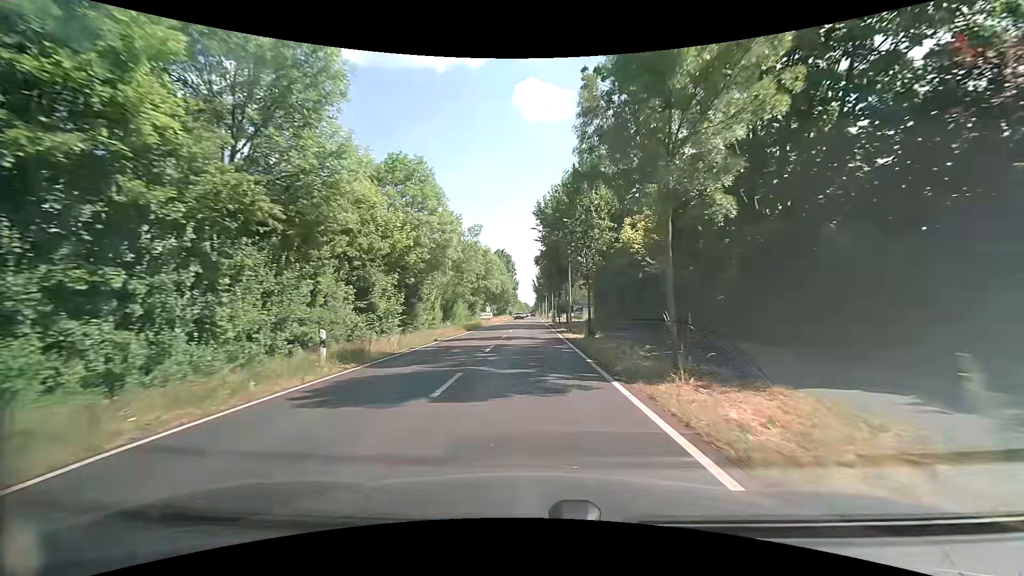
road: secondary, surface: asphalt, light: Day
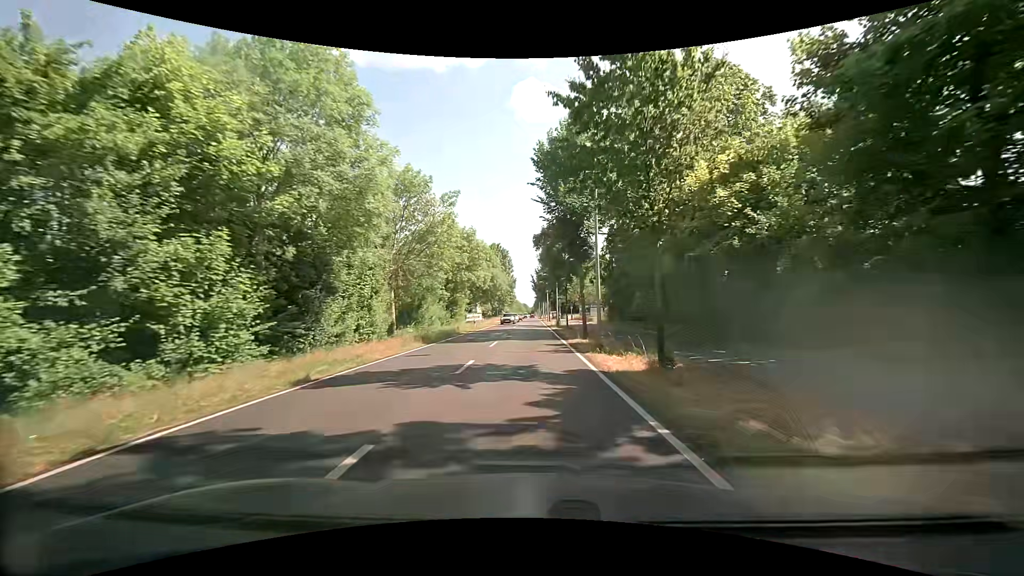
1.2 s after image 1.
(0.0, +14.8) m; 0°
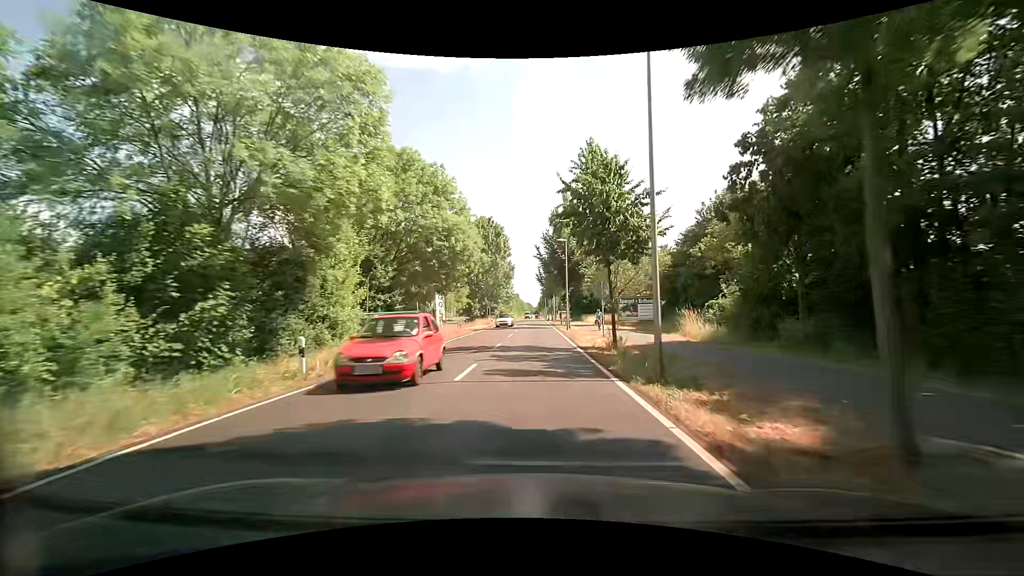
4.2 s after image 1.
(-0.3, +37.0) m; -2°
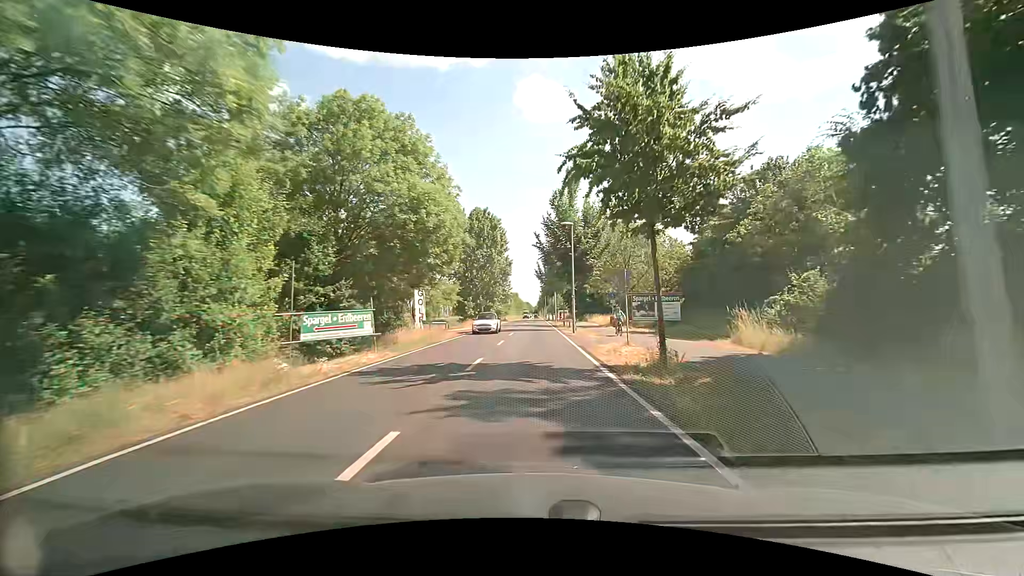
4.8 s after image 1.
(+0.2, +7.4) m; +1°
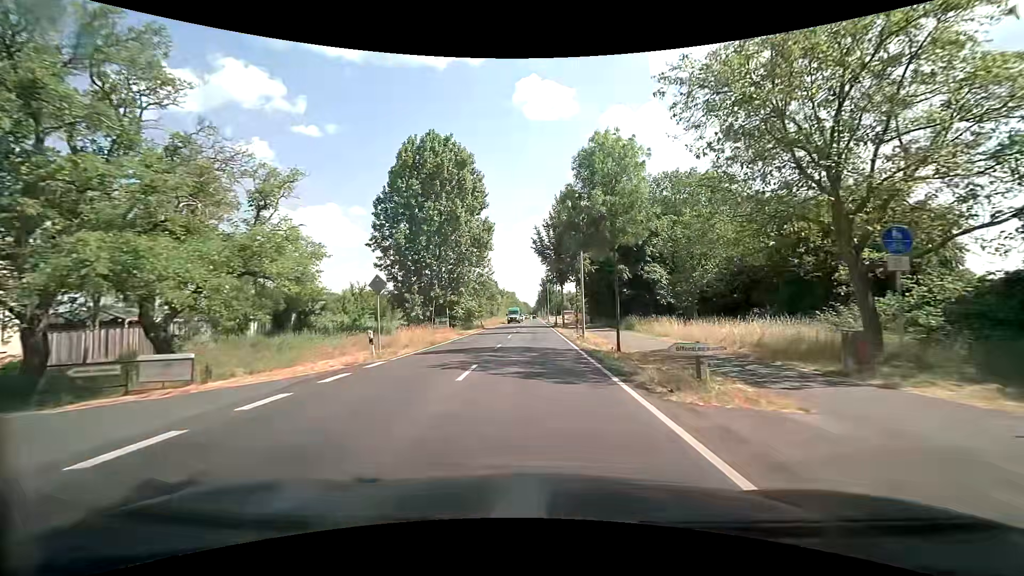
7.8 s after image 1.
(+0.4, +37.5) m; +1°
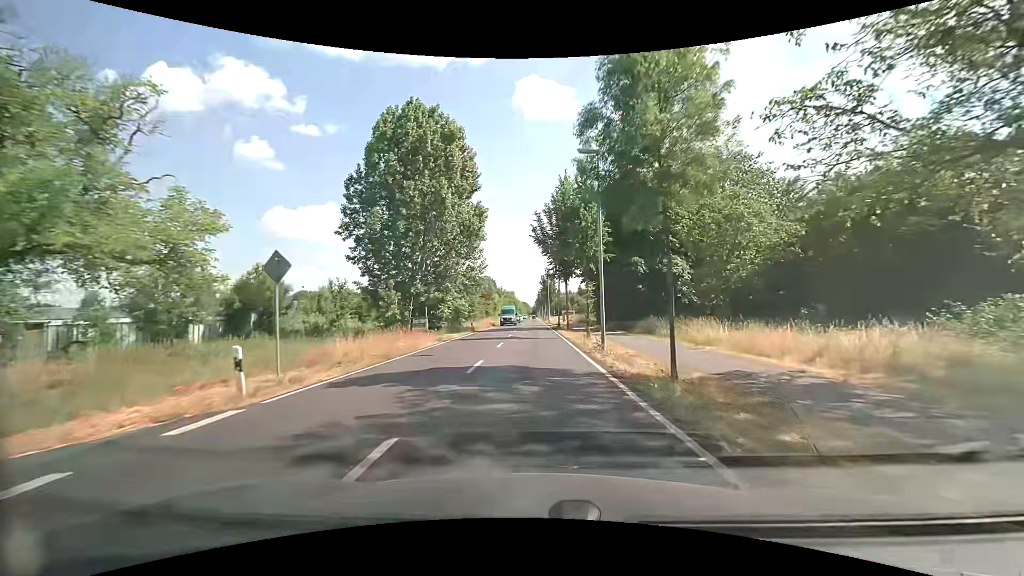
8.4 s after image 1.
(0.0, +7.6) m; 0°
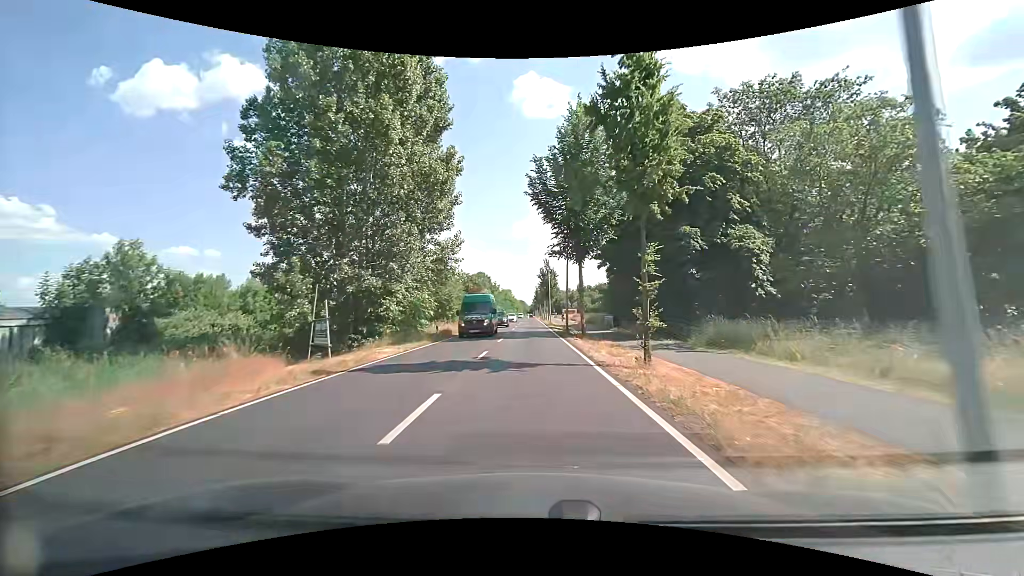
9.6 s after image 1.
(0.0, +15.2) m; 0°
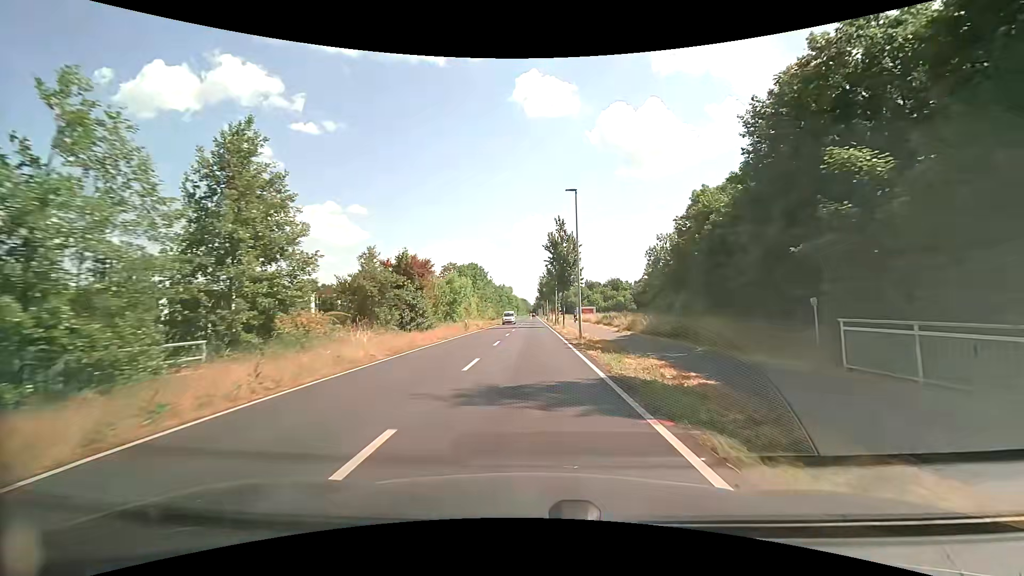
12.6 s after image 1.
(-0.1, +38.3) m; 0°
(0, +10) (0, +20) (0, +30) (0, +40) (0, +50) (0, +60) (0, +70) (0, +80) (0, +90) (0, +100) m
